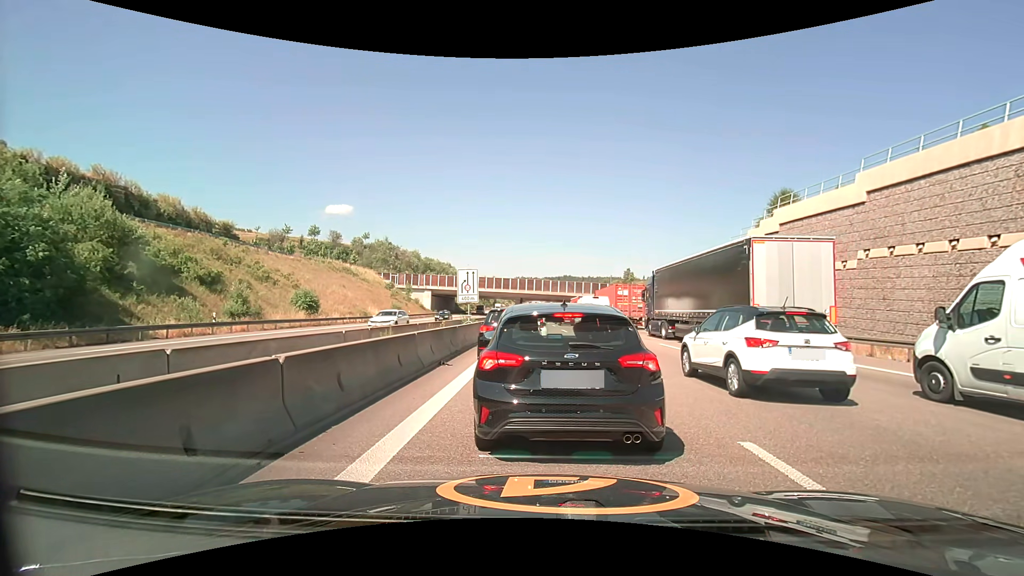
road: motorway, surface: asphalt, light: Day
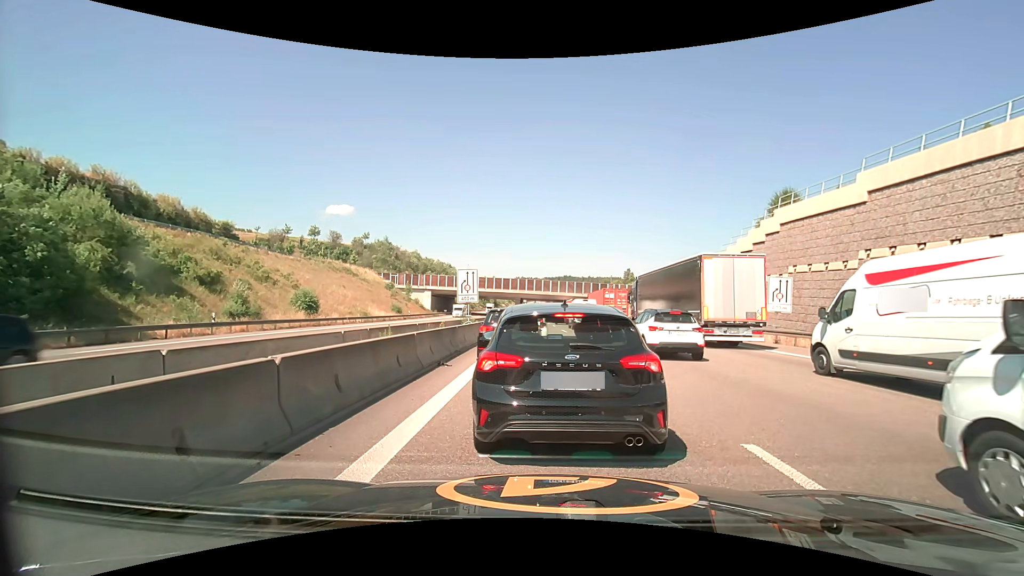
(0.0, +0.1) m; 0°
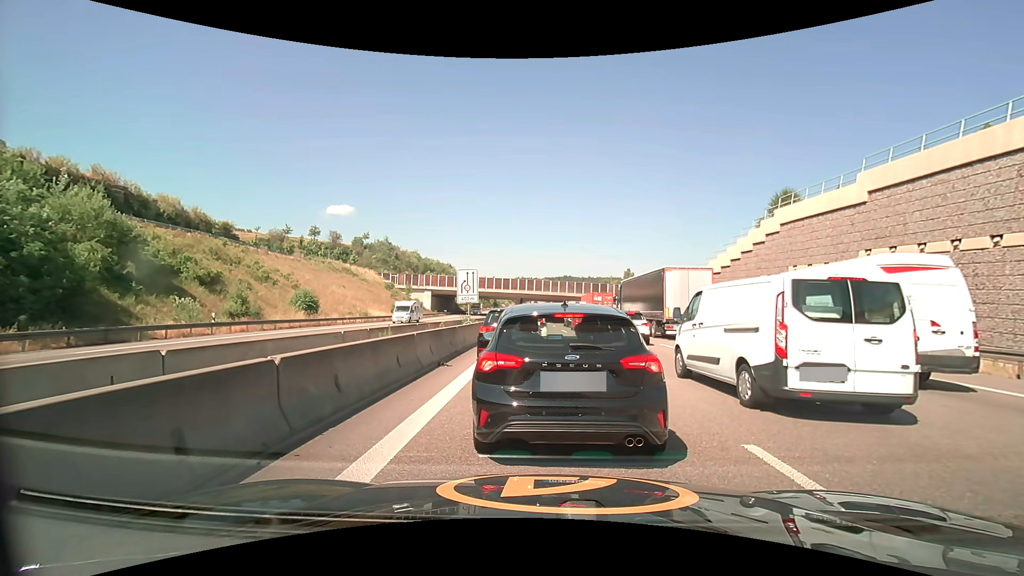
(0.0, 0.0) m; 0°
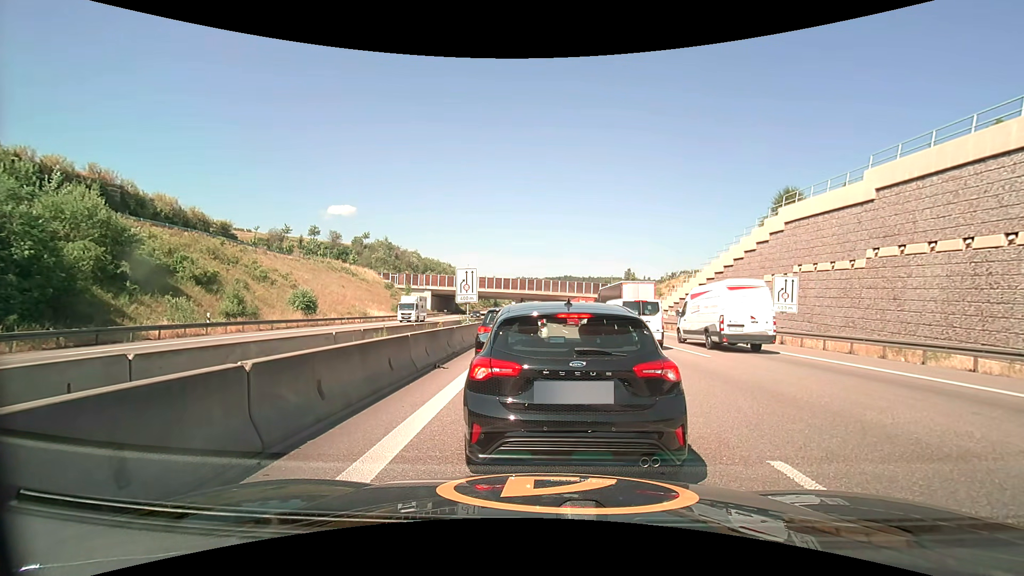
(0.0, +0.5) m; 0°
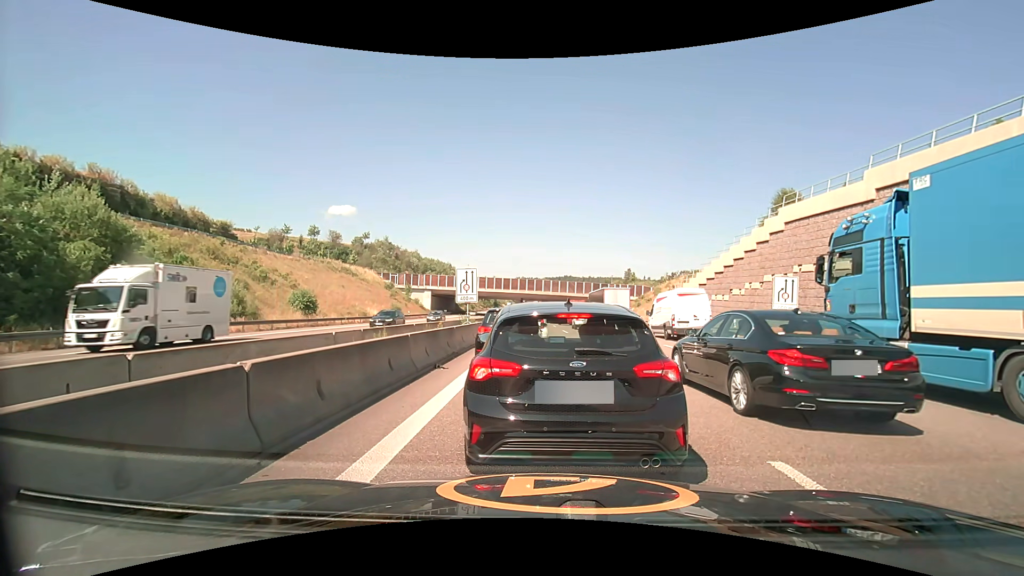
(0.0, 0.0) m; 0°
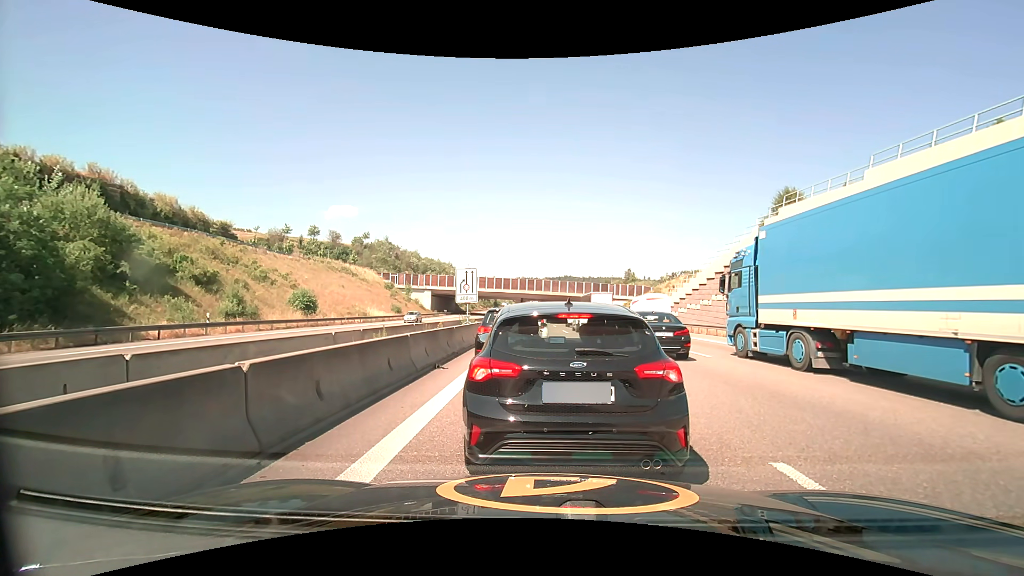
(0.0, 0.0) m; 0°
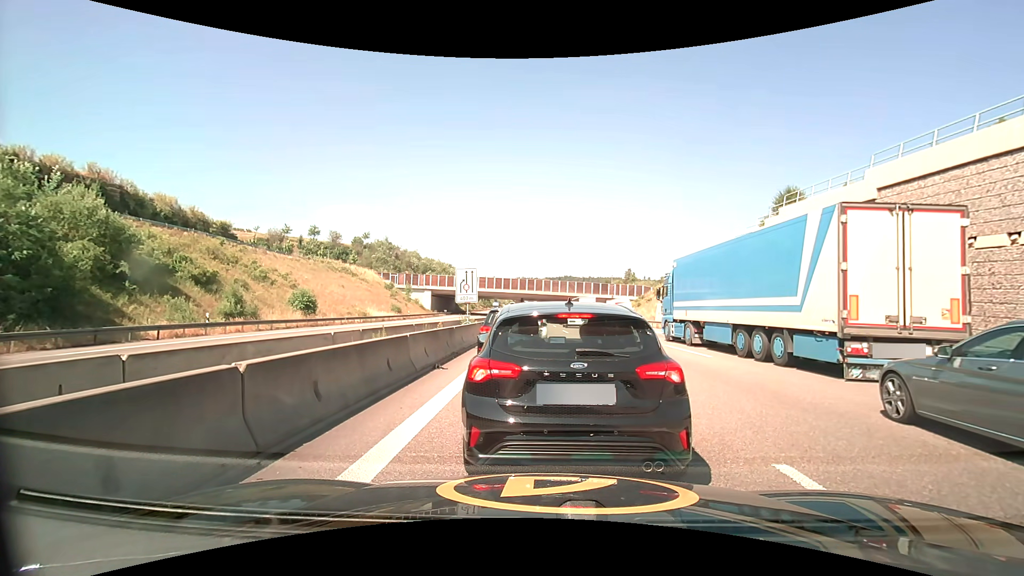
(0.0, 0.0) m; 0°
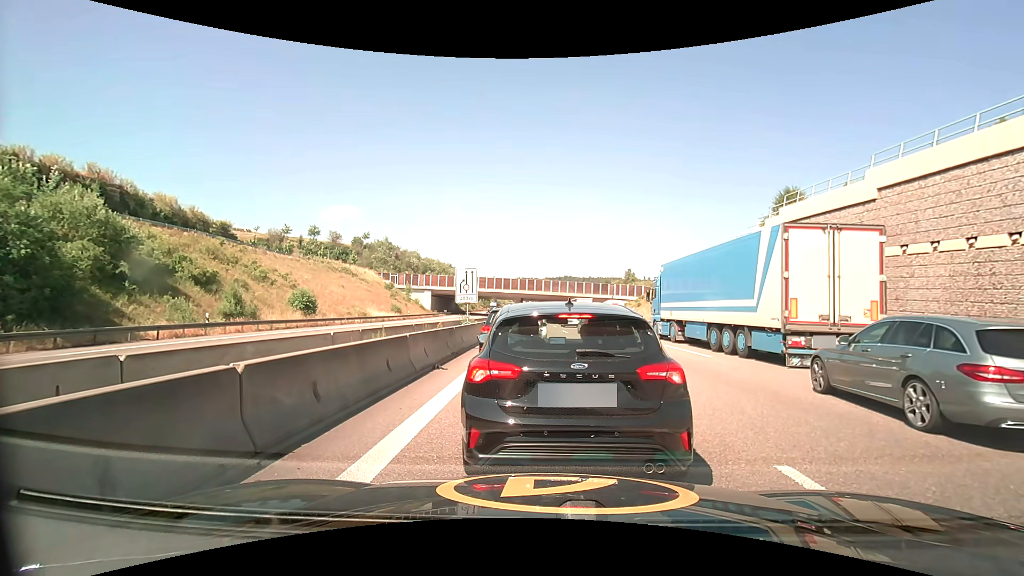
(0.0, 0.0) m; 0°
(0, +10) (0, +20) (0, +30) (+1, +40) (+1, +50) (+1, +60) (+1, +70) (+1, +80) (+1, +90) (+1, +100) m
